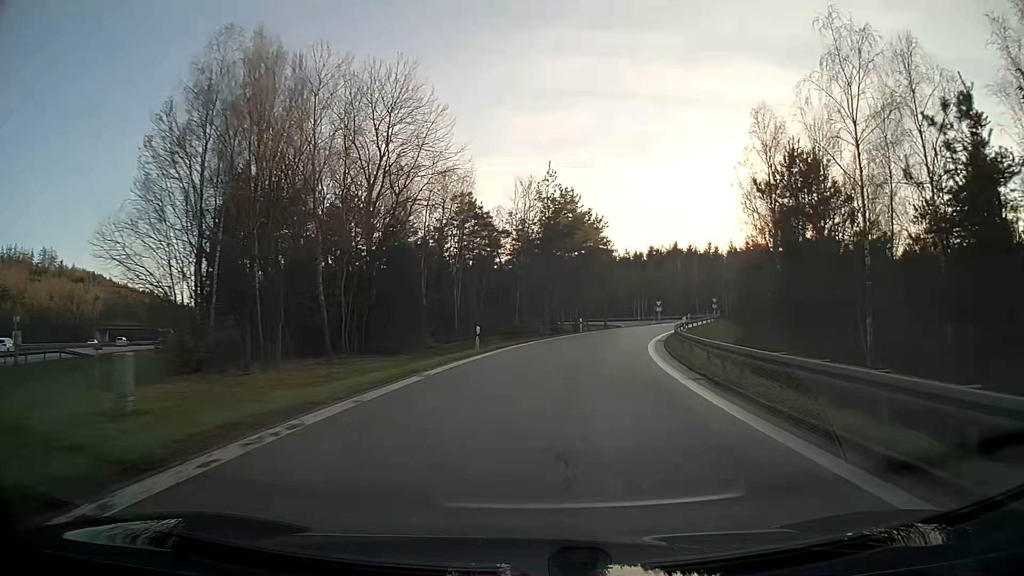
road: motorway_link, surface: asphalt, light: Day
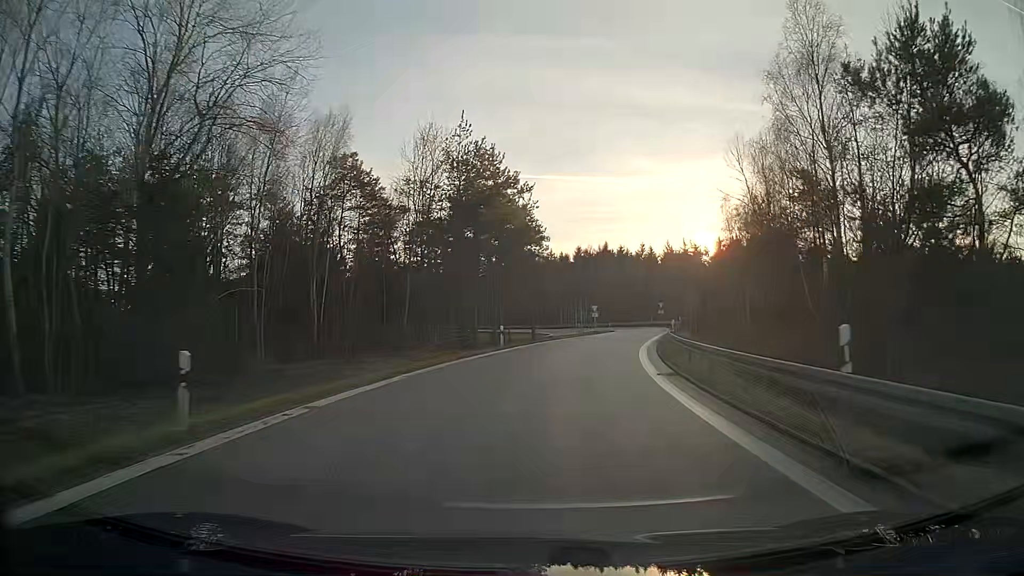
(+1.1, +18.5) m; +6°
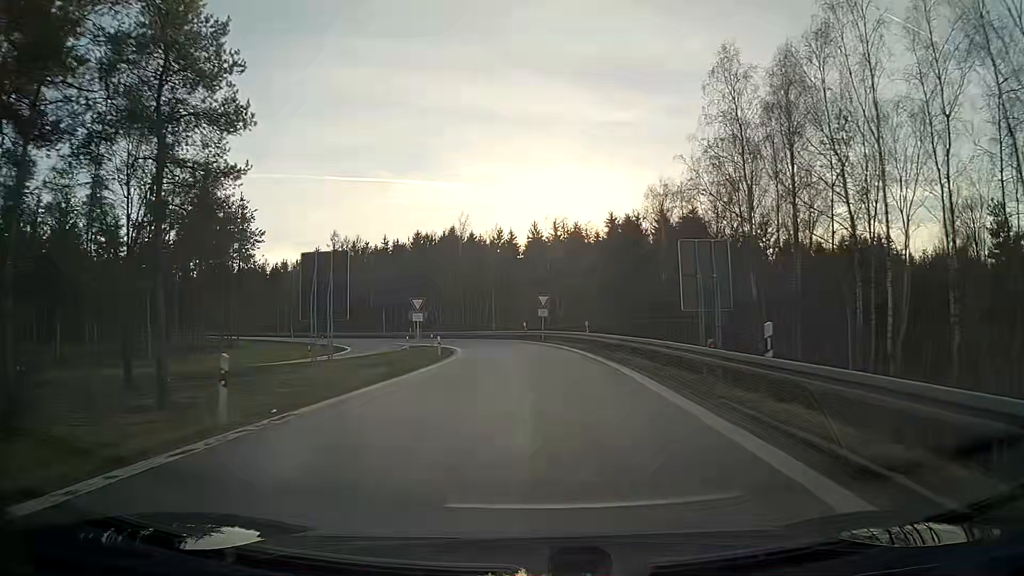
(+5.5, +45.5) m; +12°
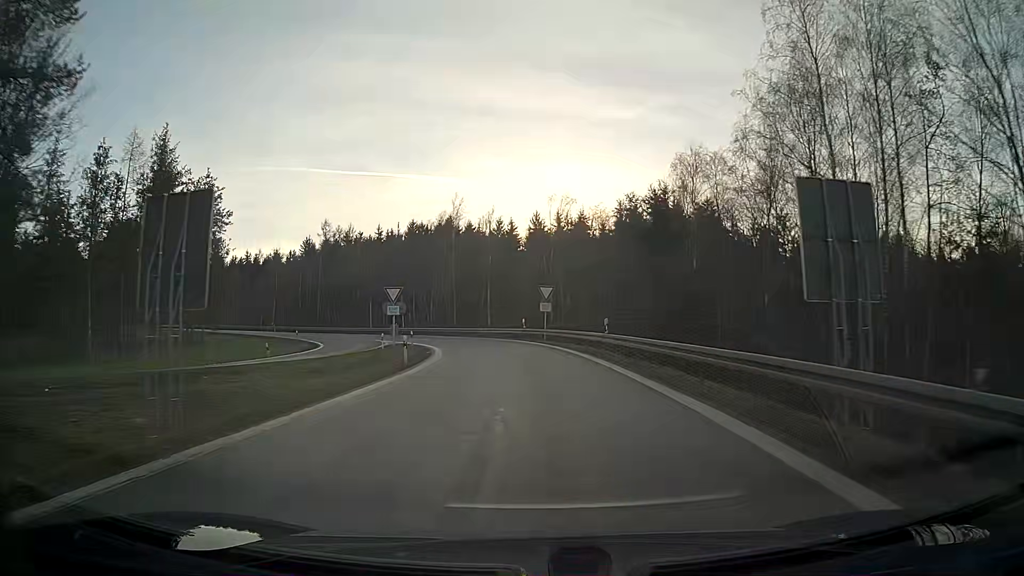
(0.0, +8.9) m; 0°
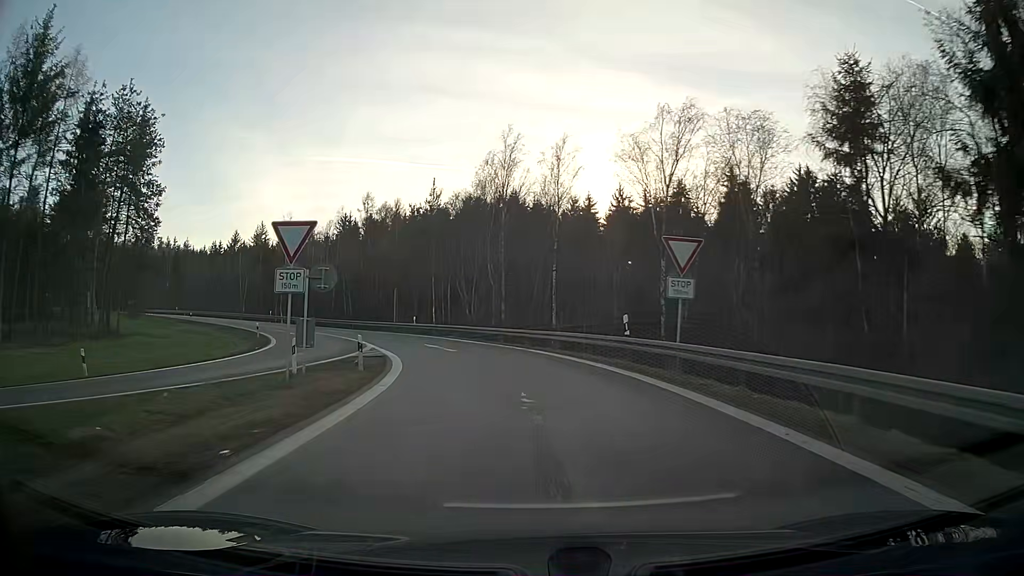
(-1.4, +25.7) m; -7°
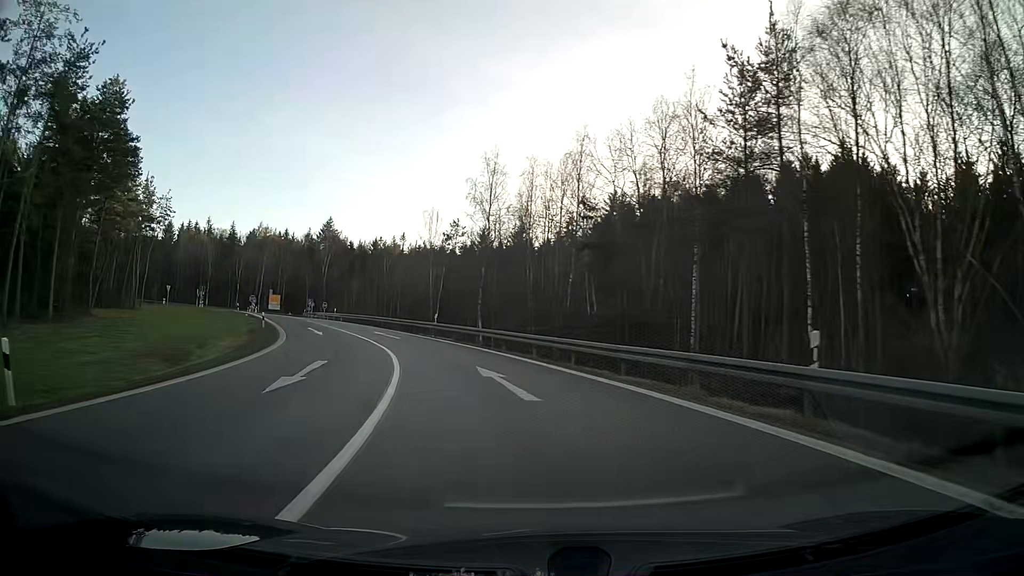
(-8.3, +39.5) m; -25°
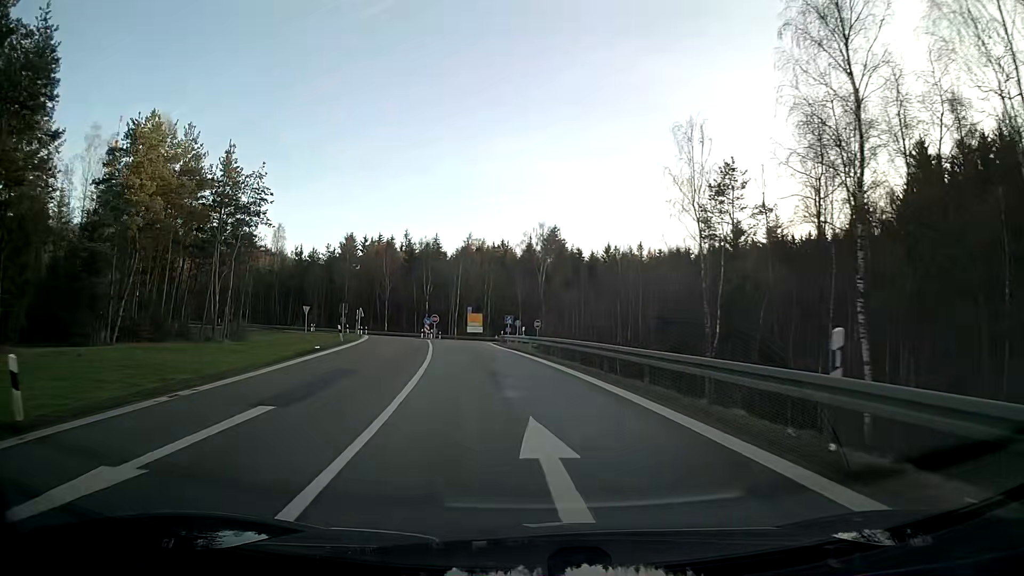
(-6.0, +32.2) m; -20°
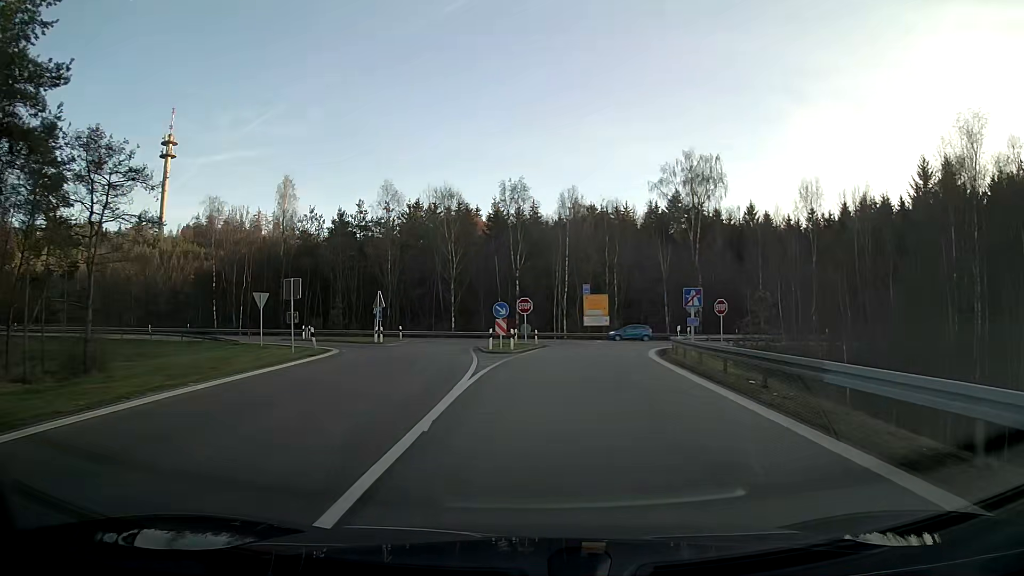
(-4.2, +41.2) m; -8°
